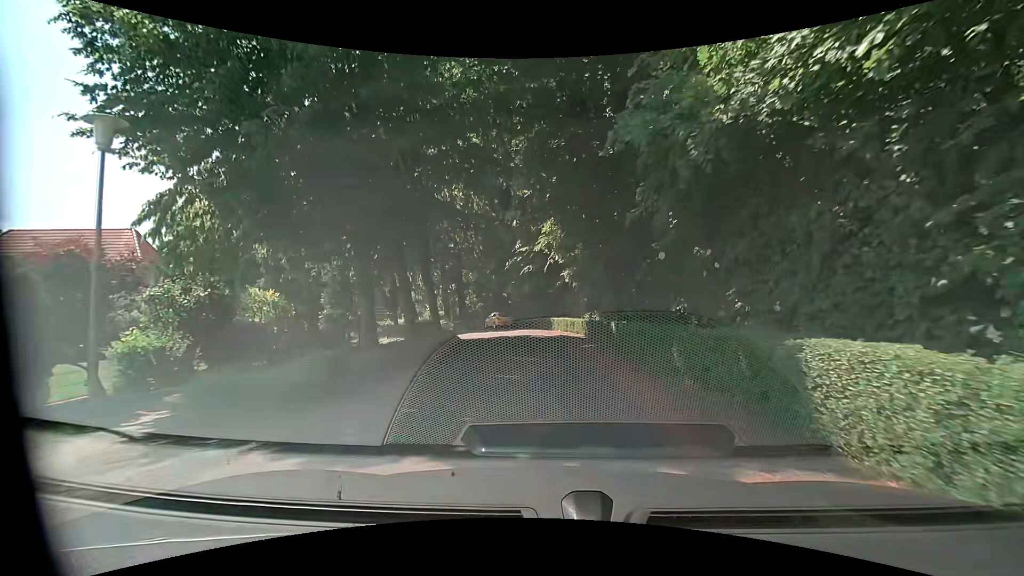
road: residential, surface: asphalt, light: Day
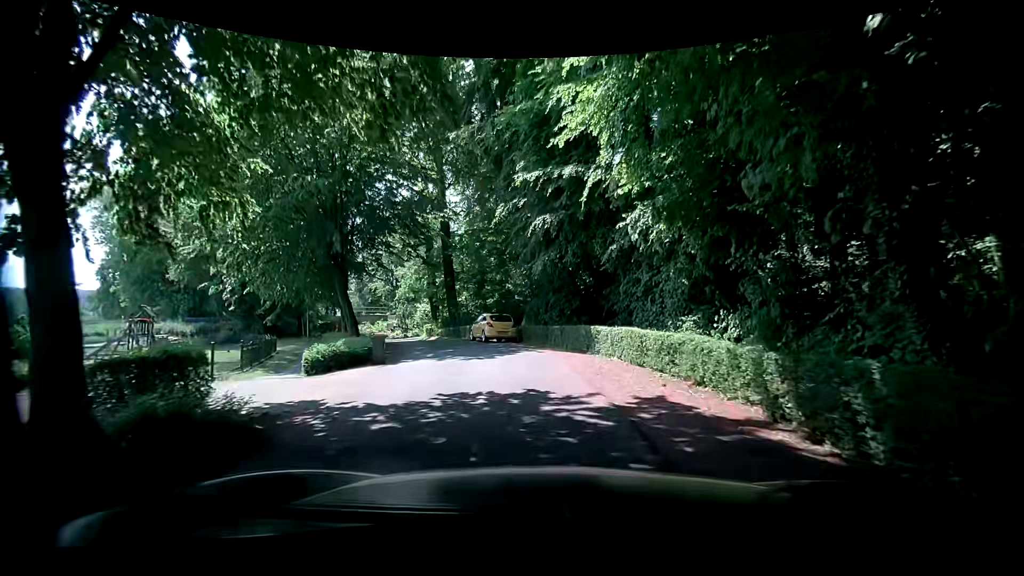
(+0.1, +19.3) m; -2°
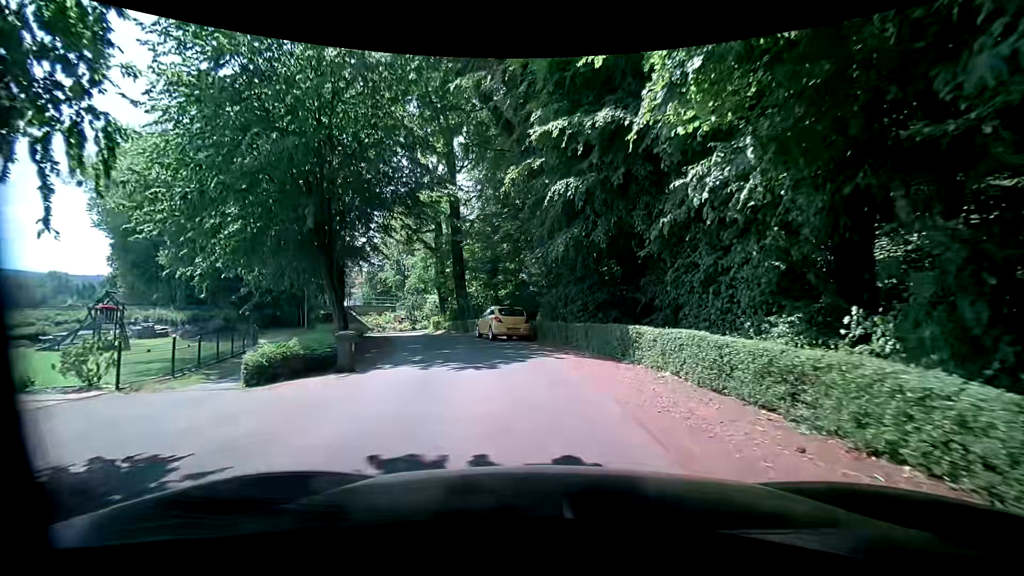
(0.0, +4.0) m; -2°
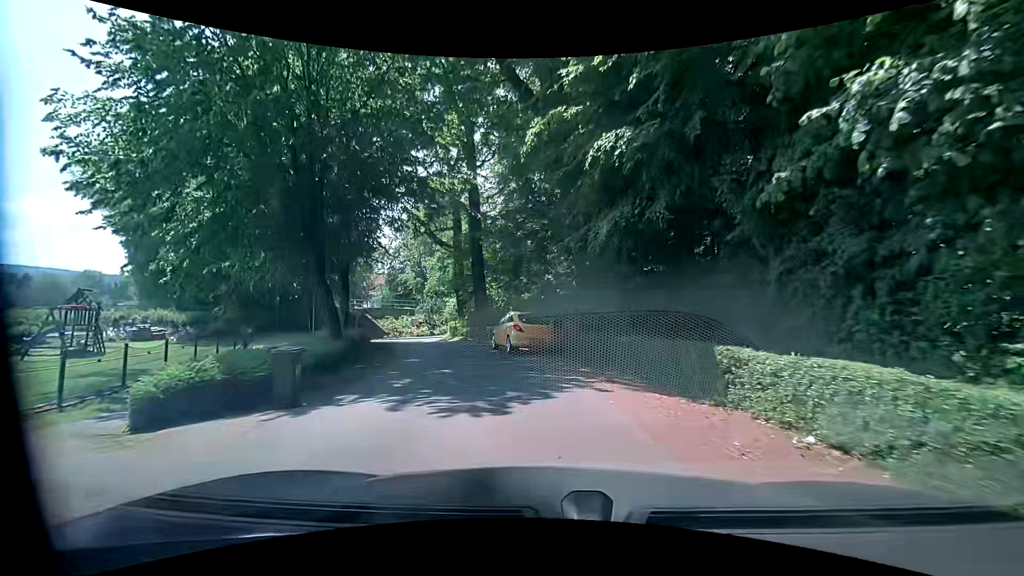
(-0.1, +4.0) m; -2°
